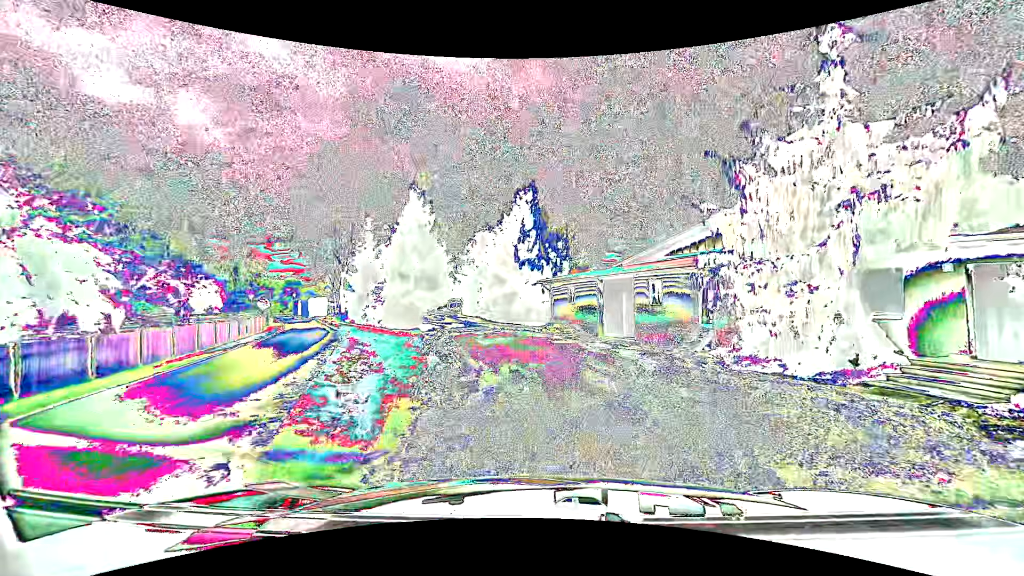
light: Day
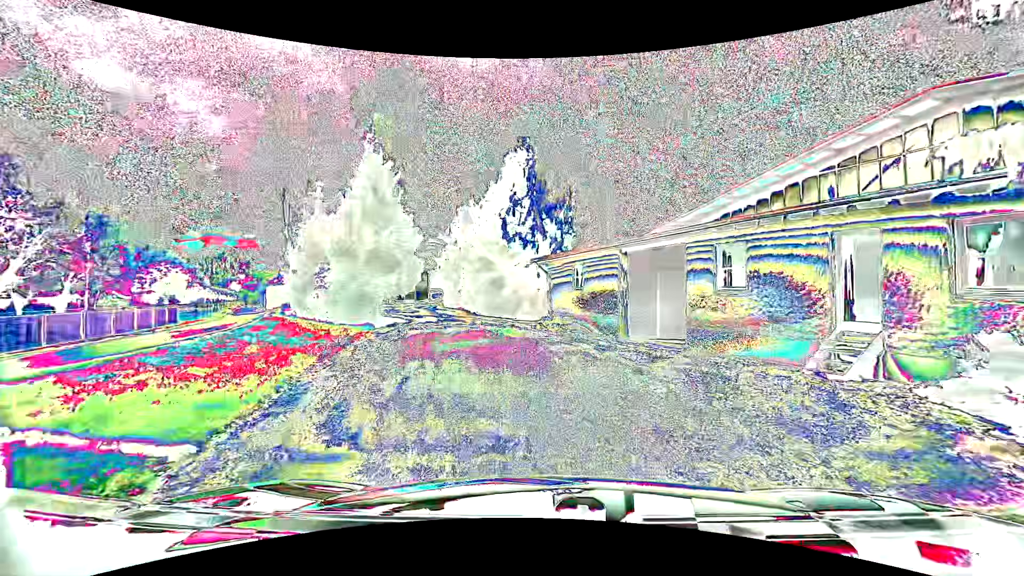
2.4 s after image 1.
(0.0, +9.6) m; 0°
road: service
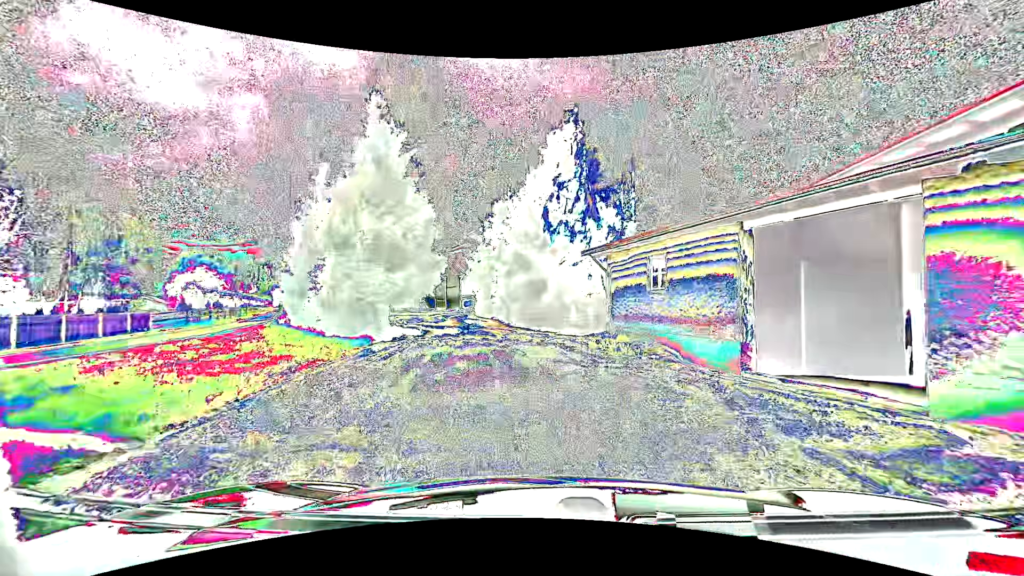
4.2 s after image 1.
(-0.4, +7.2) m; -5°
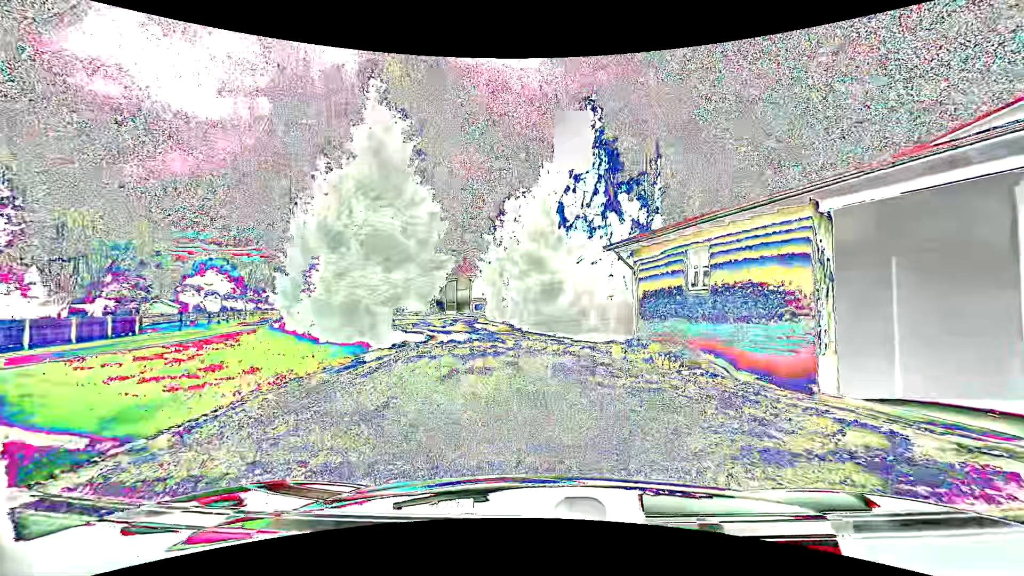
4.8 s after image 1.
(0.0, +2.3) m; -2°
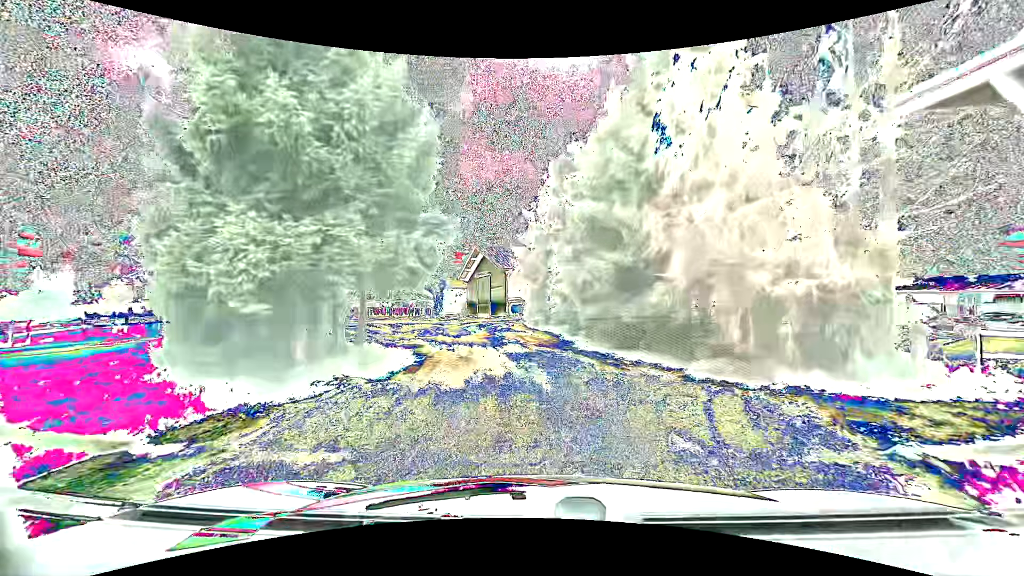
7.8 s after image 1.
(-0.5, +11.5) m; -4°
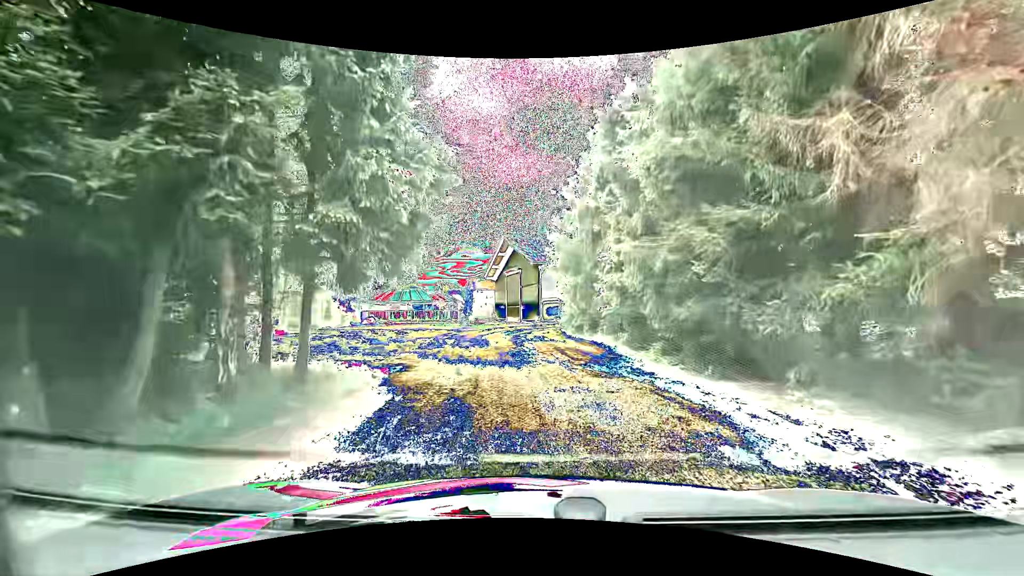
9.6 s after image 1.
(-0.3, +6.8) m; -5°
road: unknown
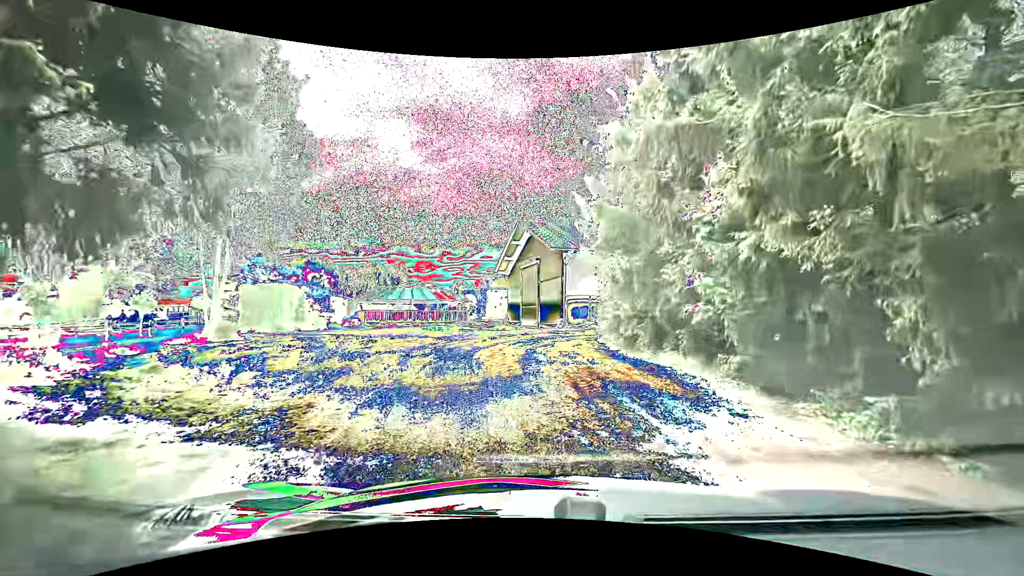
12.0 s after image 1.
(-0.2, +7.9) m; 0°
